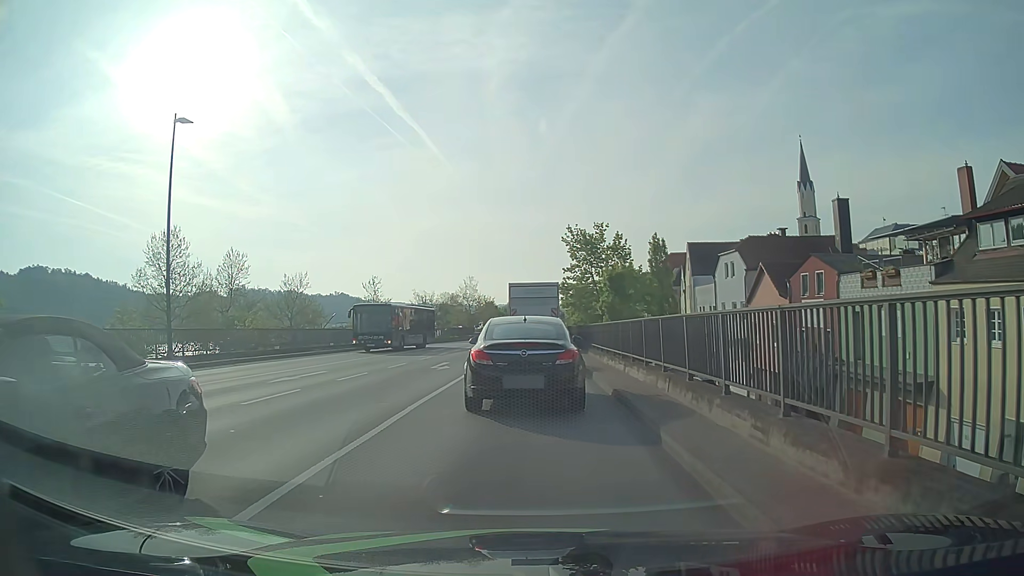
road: primary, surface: asphalt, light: Day
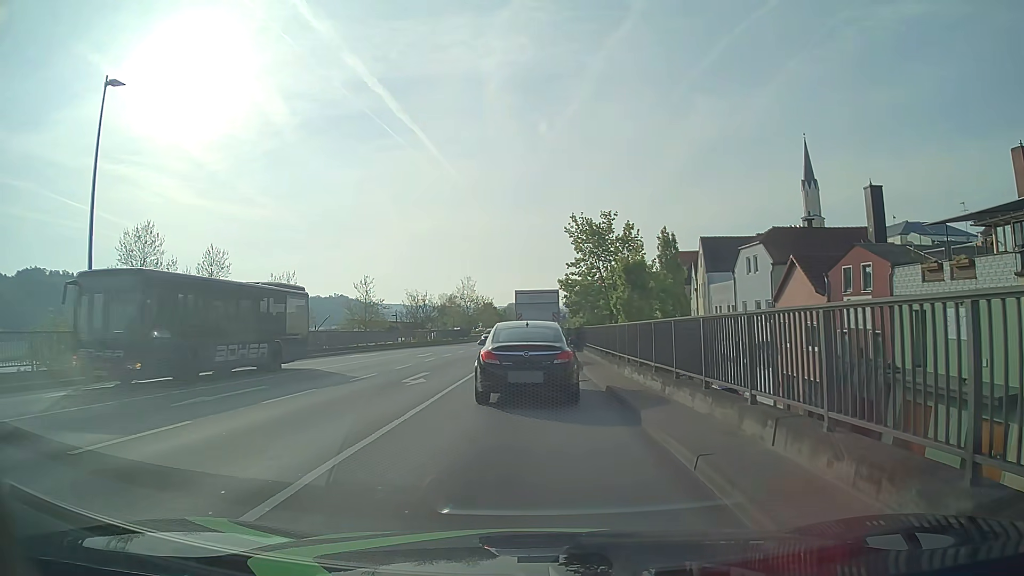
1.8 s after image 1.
(-0.2, +5.1) m; -2°
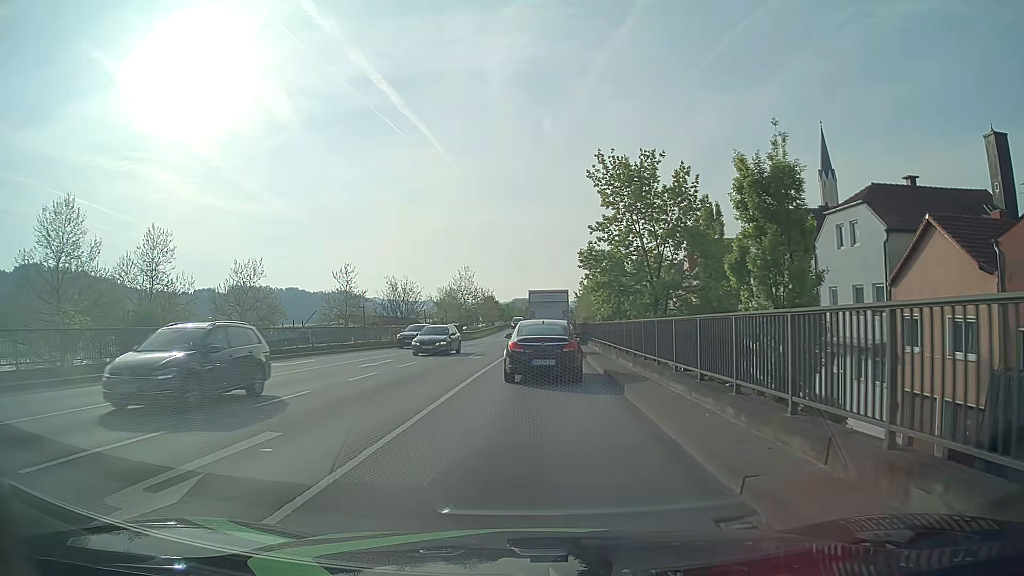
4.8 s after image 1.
(+0.1, +13.5) m; 0°
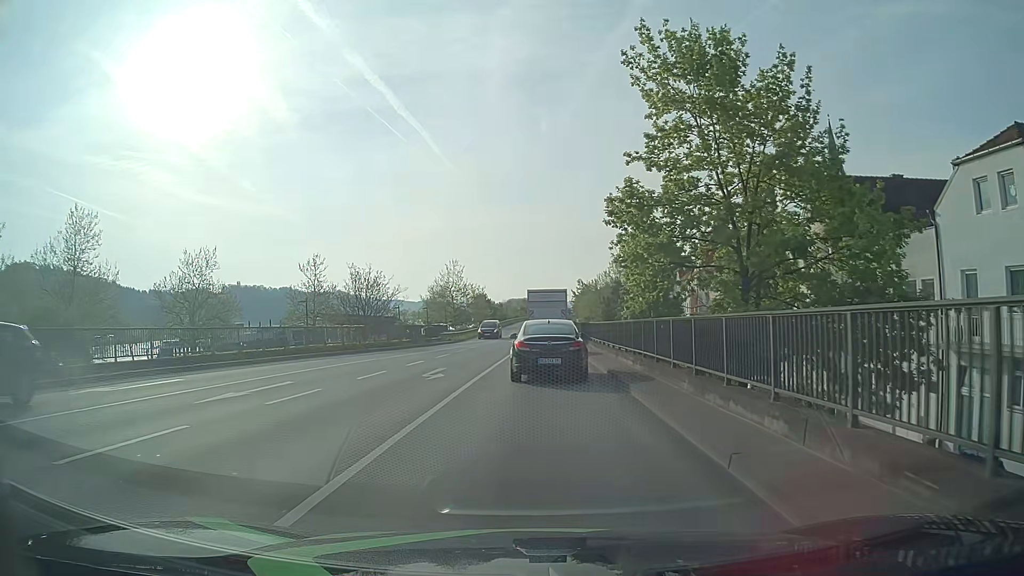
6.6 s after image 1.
(+0.1, +11.6) m; +1°
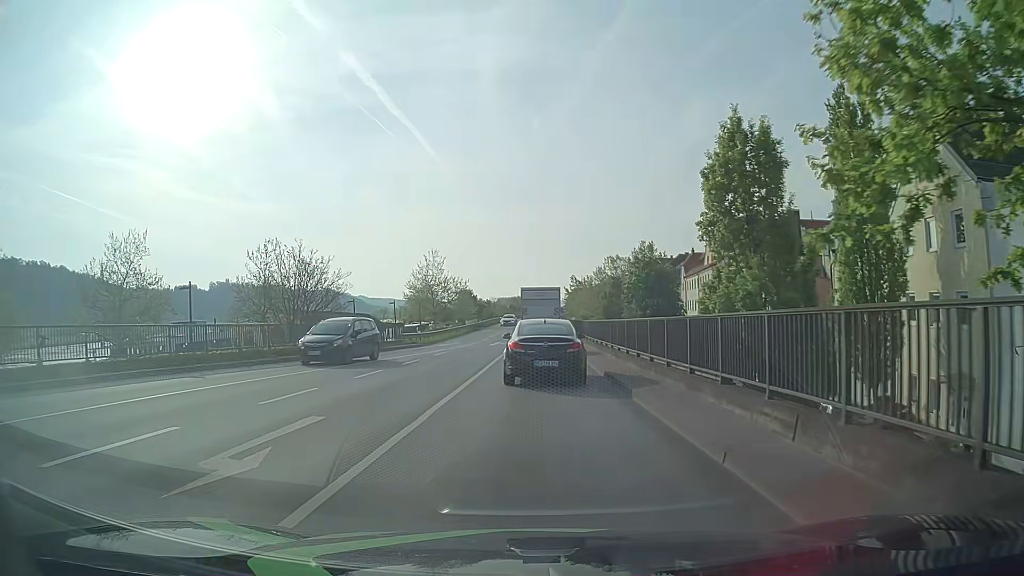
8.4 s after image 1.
(0.0, +12.2) m; 0°
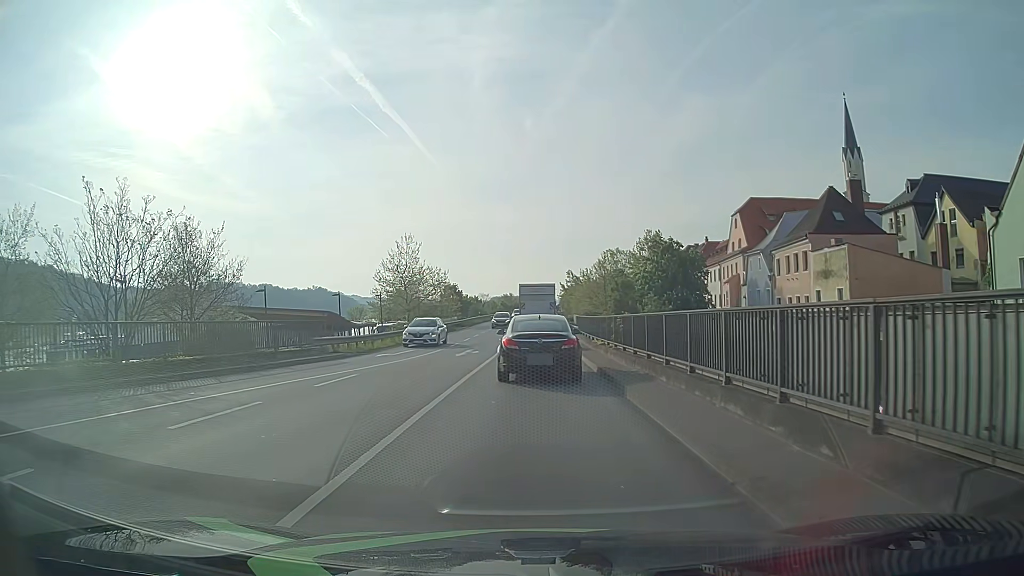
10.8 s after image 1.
(+0.2, +15.1) m; +1°
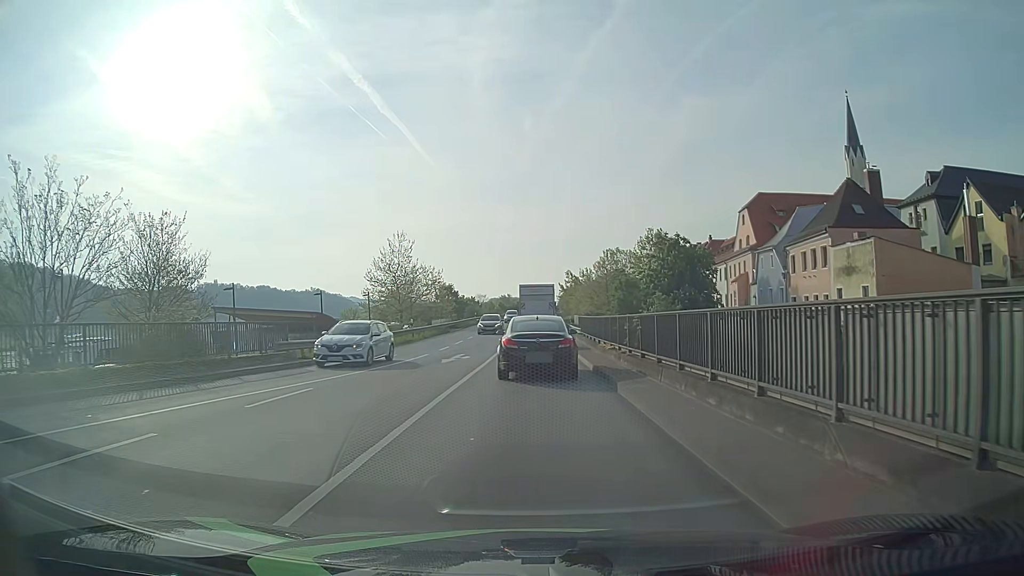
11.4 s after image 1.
(0.0, +3.5) m; 0°
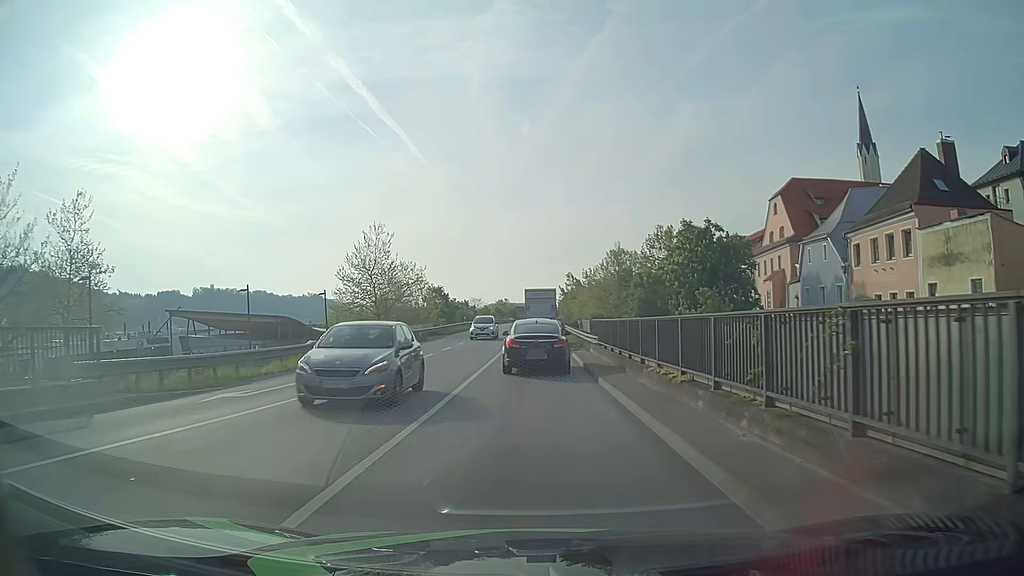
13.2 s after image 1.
(0.0, +10.9) m; 0°
(0, +10) (0, +20) (0, +30) (0, +40) (0, +50) (0, +60) (0, +70) (0, +80) (+1, +90) (+1, +100) m
